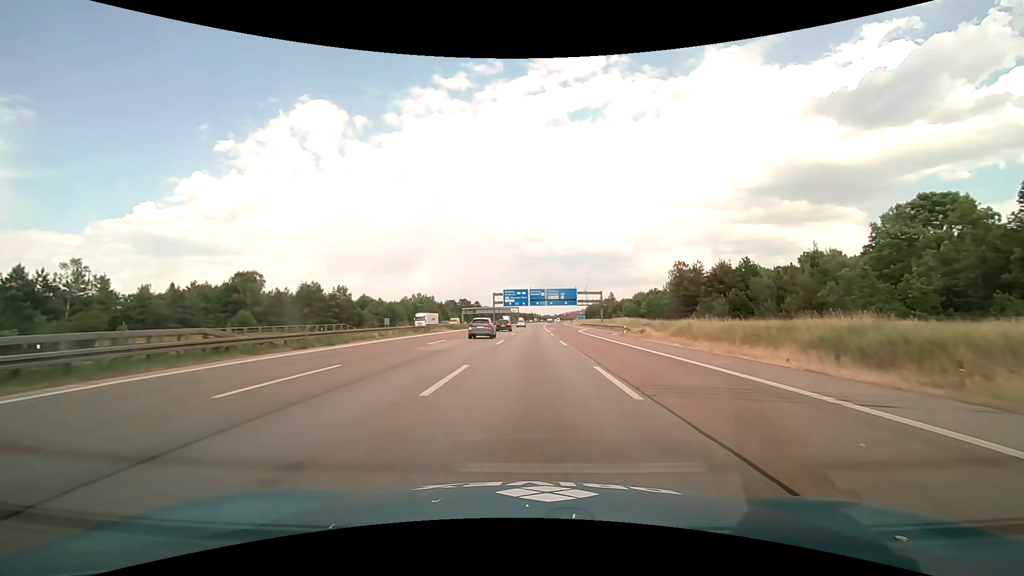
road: motorway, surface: asphalt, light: Day
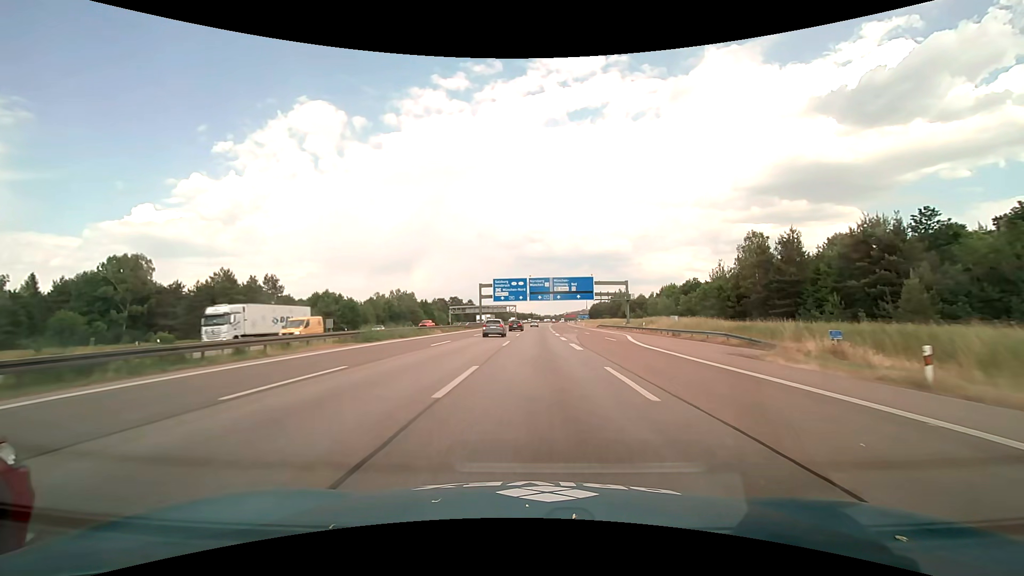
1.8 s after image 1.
(+0.1, +37.5) m; 0°
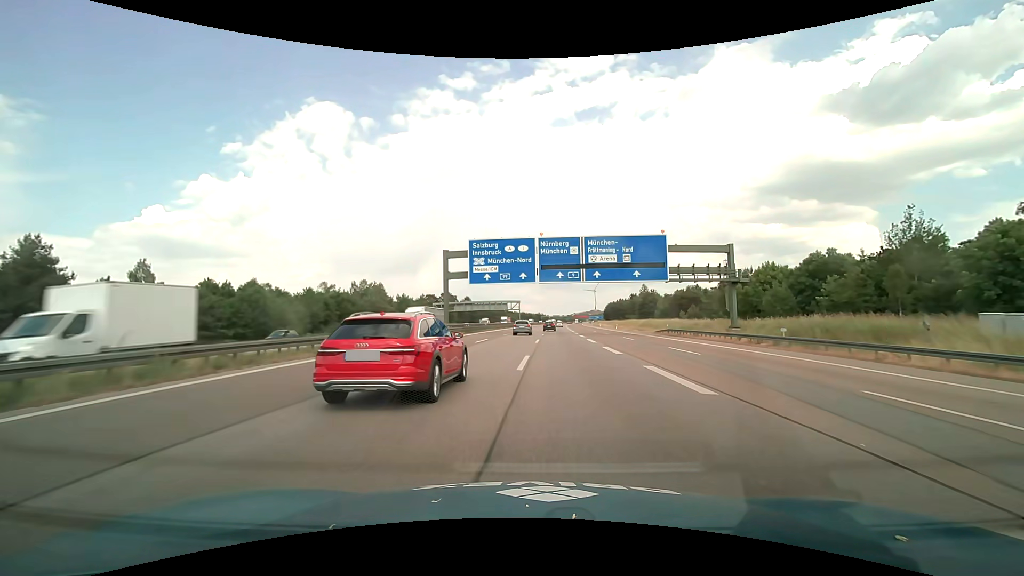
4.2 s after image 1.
(-0.3, +50.0) m; -1°
(0, +10) (0, +20) (0, +30) (0, +40) (0, +50) (0, +60) (+1, +70) (+1, +80) (+1, +90) (+2, +100) m
